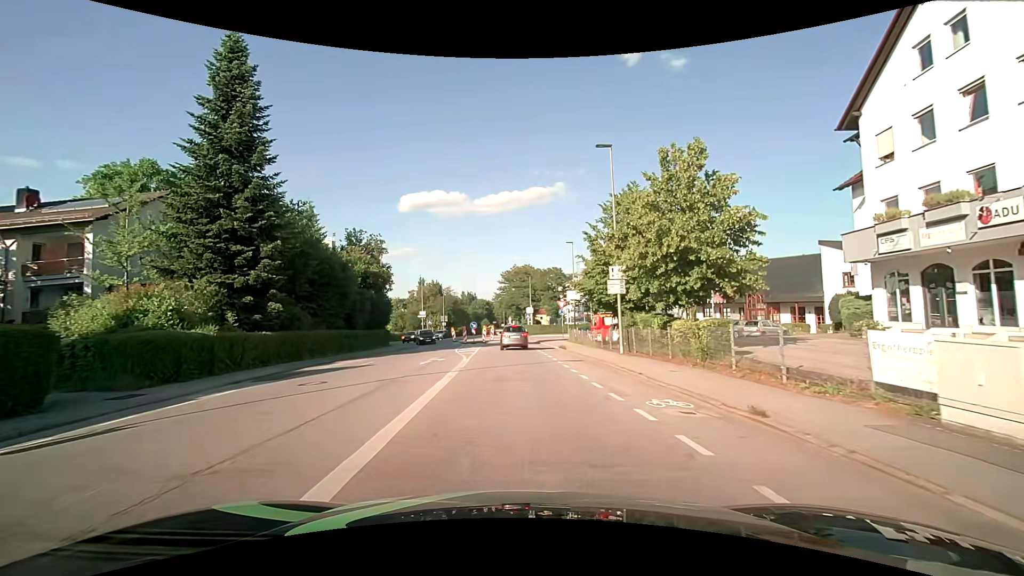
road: tertiary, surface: asphalt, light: Day
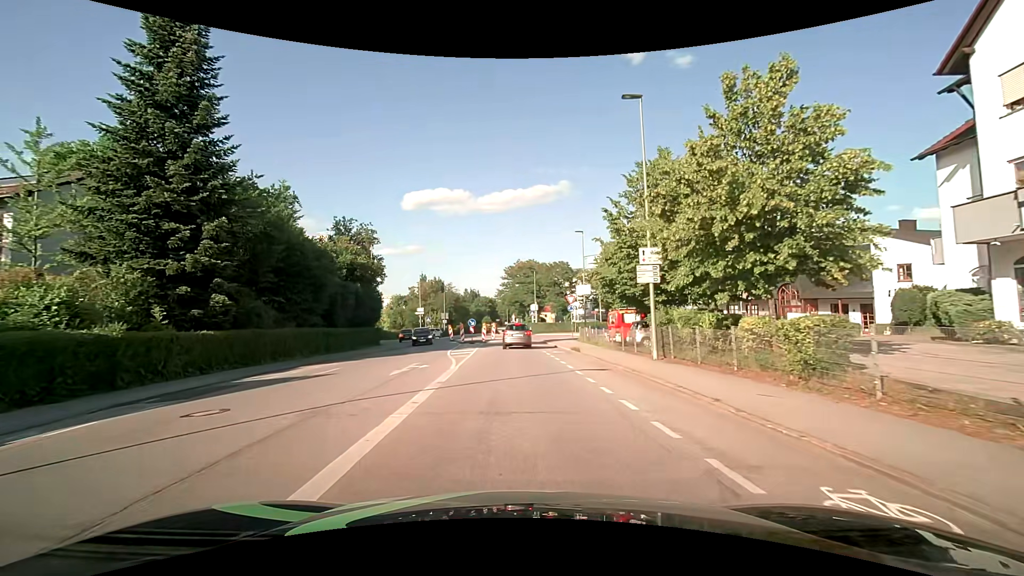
(0.0, +5.1) m; 0°
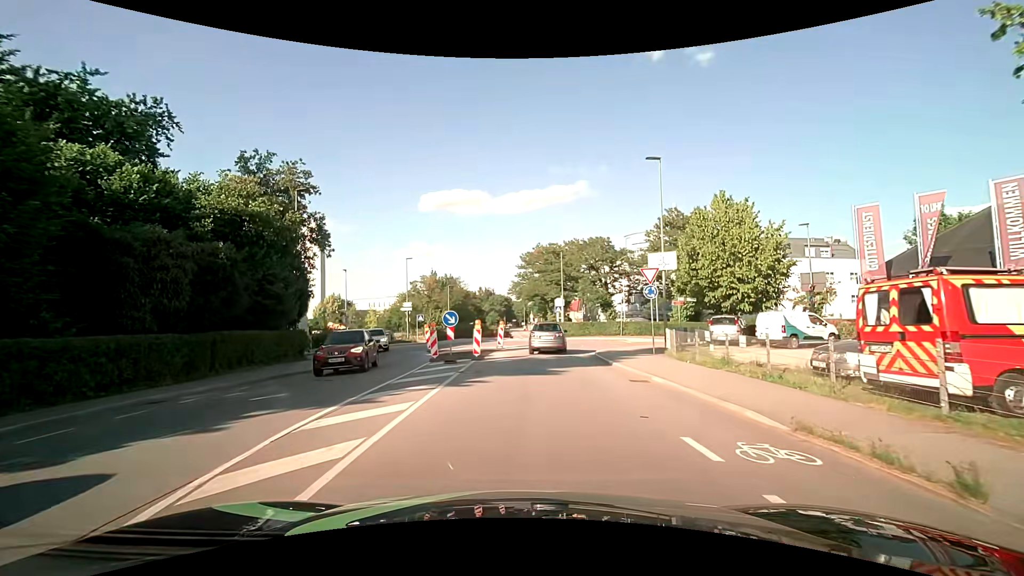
(-0.4, +20.6) m; -3°
(0, +10) (+1, +20) (+2, +30) (+5, +39) (+5, +49) (+2, +59) (0, +69) (0, +79) (-1, +89) (-1, +99) m
